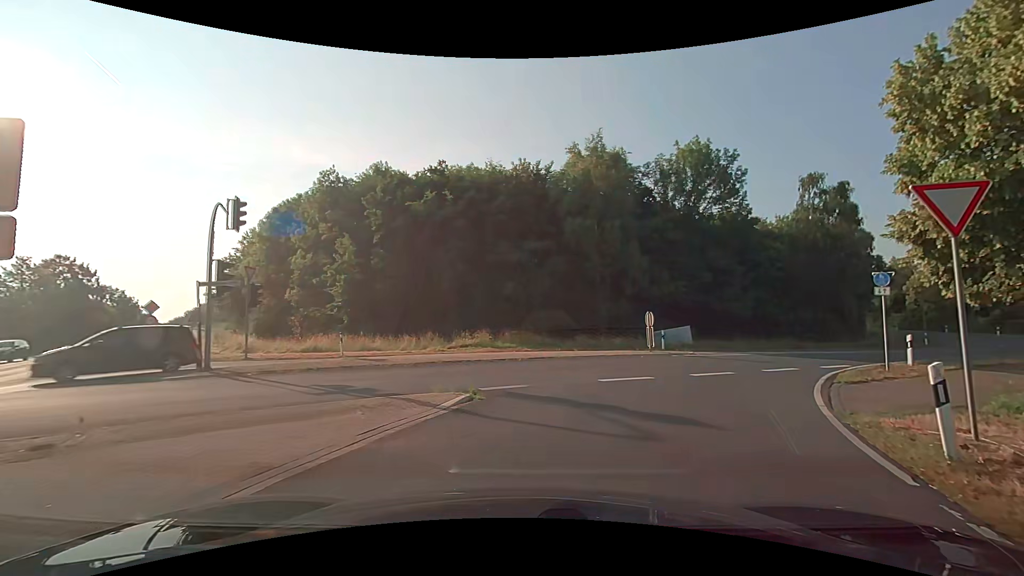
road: primary_link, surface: asphalt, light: Day
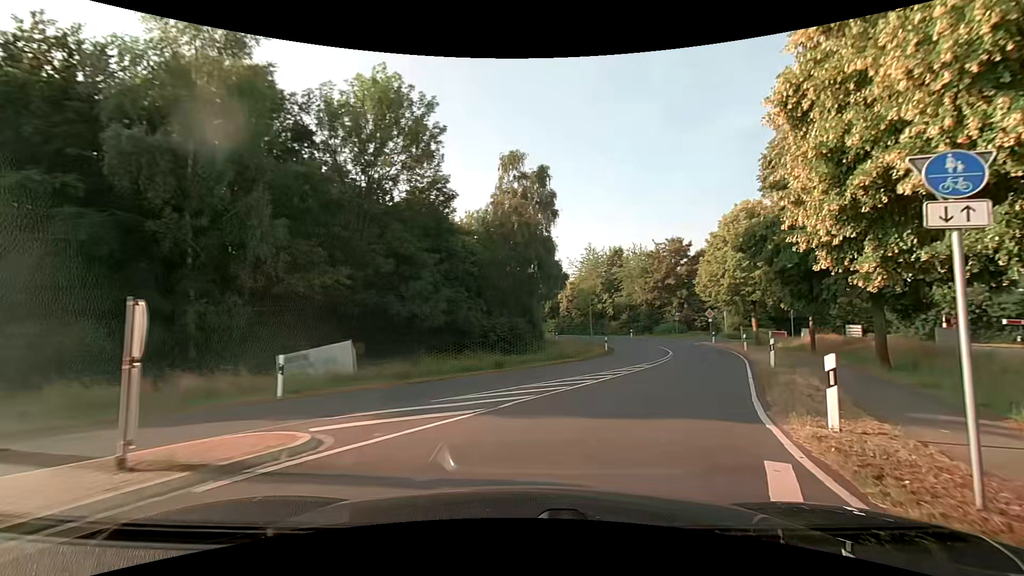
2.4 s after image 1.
(+4.4, +14.6) m; +35°
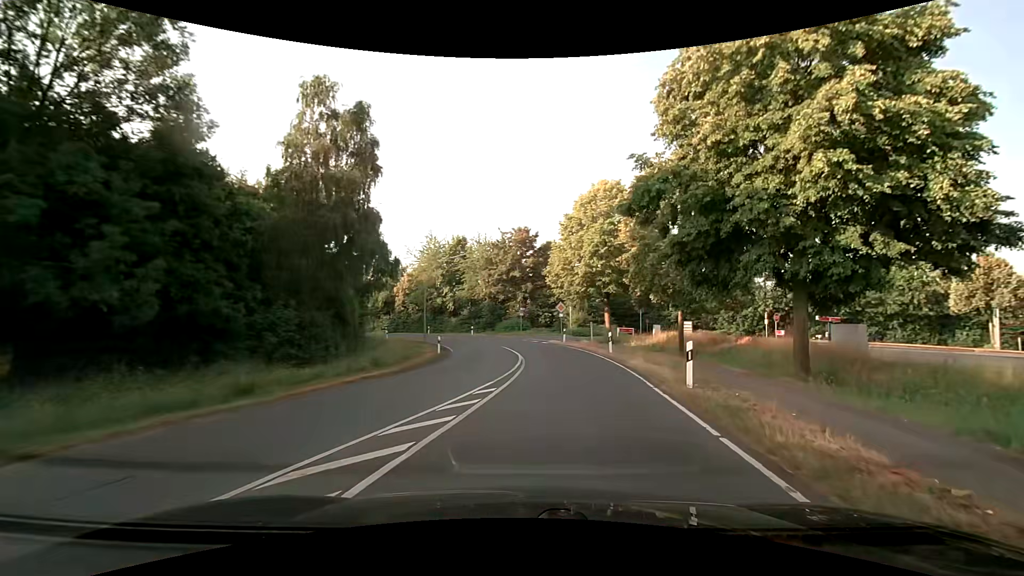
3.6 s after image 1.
(+1.5, +9.2) m; +18°
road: secondary
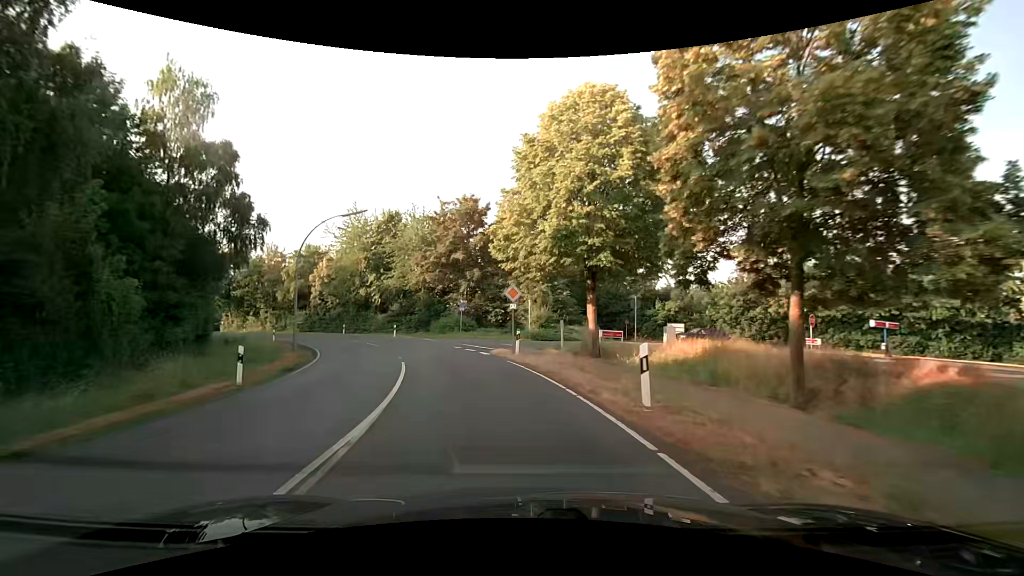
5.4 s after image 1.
(+1.6, +16.3) m; +6°
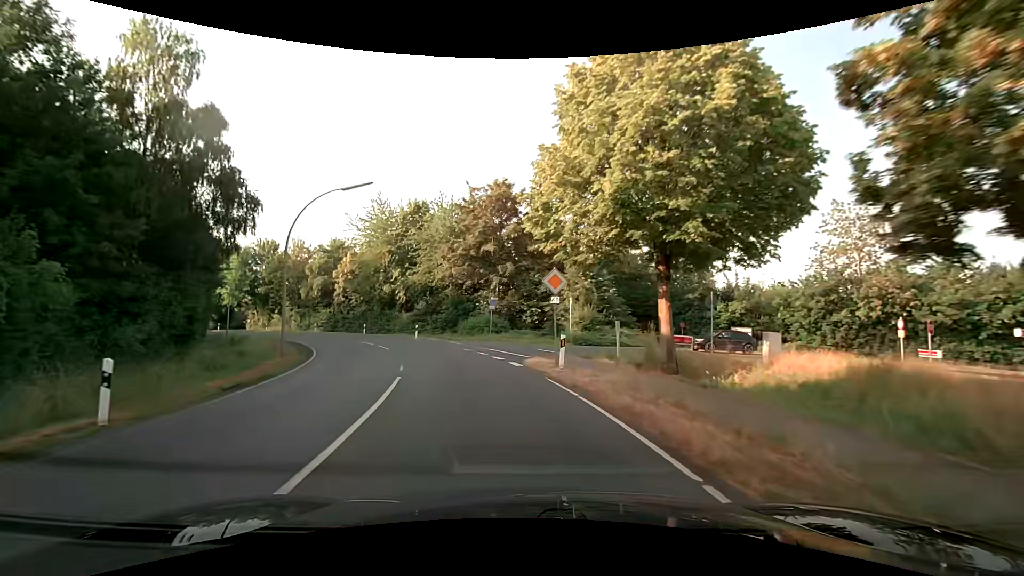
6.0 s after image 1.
(-0.2, +6.1) m; -4°
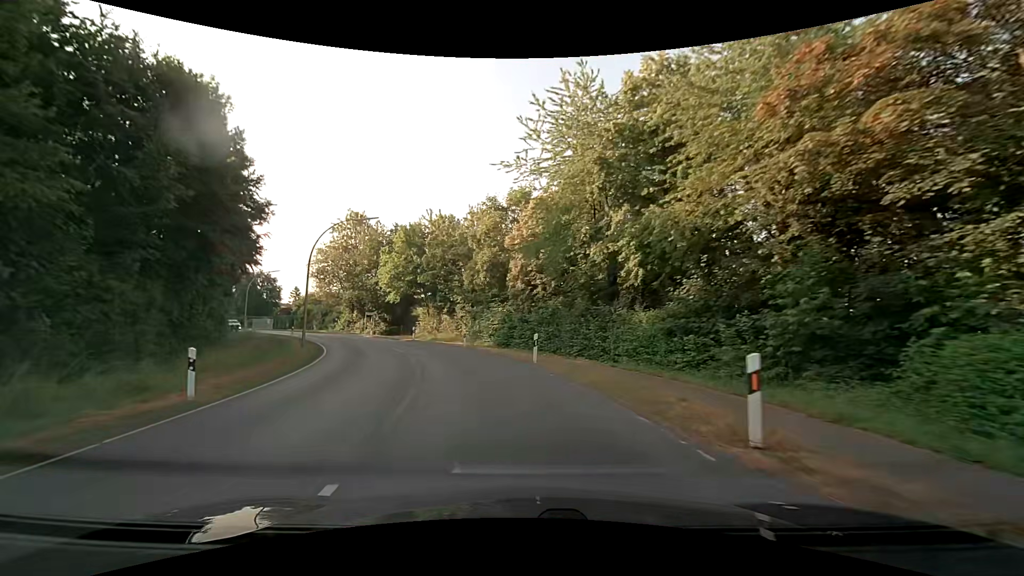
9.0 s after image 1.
(-7.5, +33.0) m; -25°
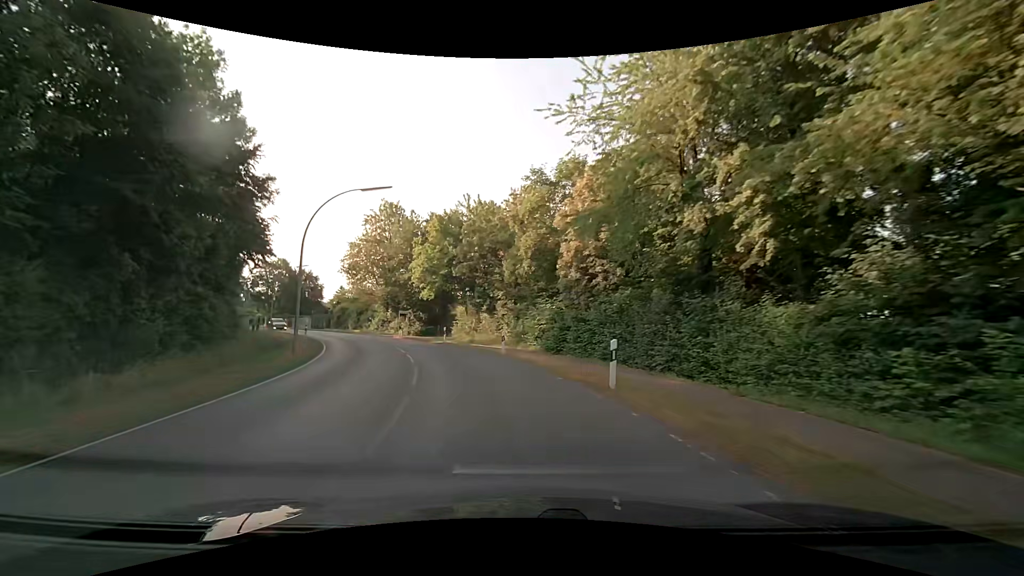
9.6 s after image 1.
(-0.3, +7.4) m; -5°
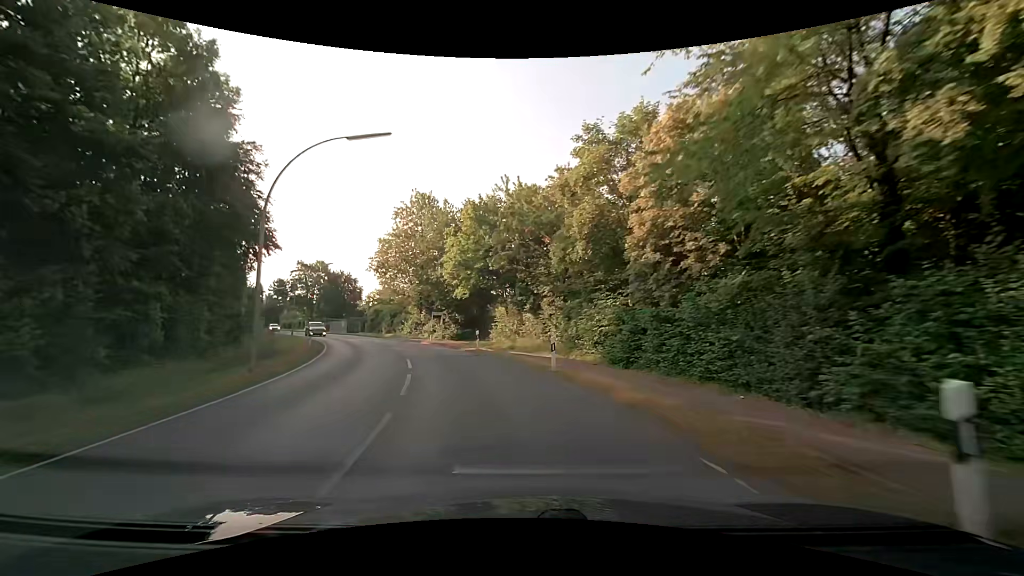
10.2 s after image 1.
(-0.3, +7.5) m; -5°
(-1, +10) (-2, +20) (-5, +29) (-9, +39) (-14, +48) (-18, +56) (-24, +65) (-29, +73) (-35, +82) (-40, +90) m
